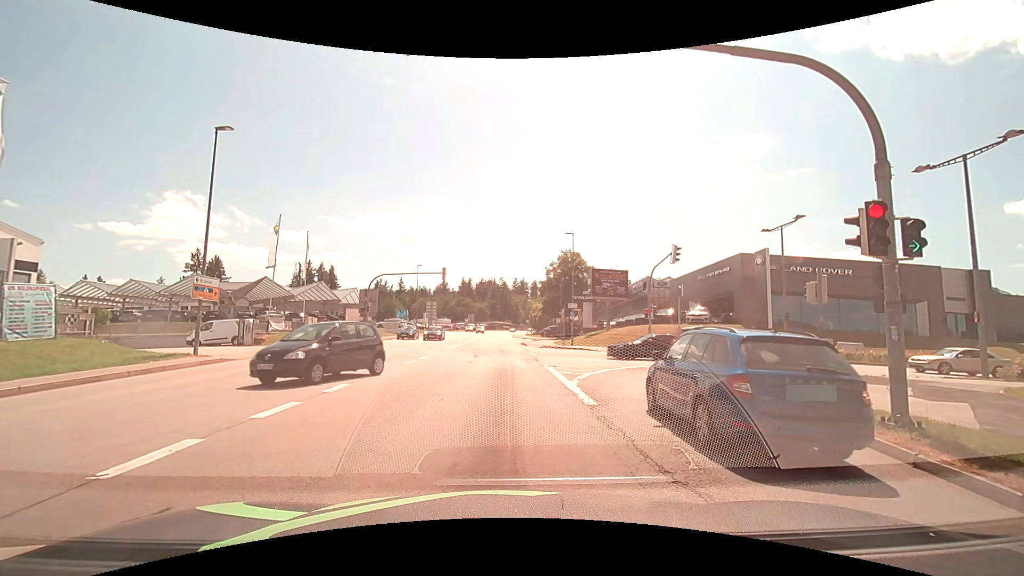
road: tertiary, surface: asphalt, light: Day
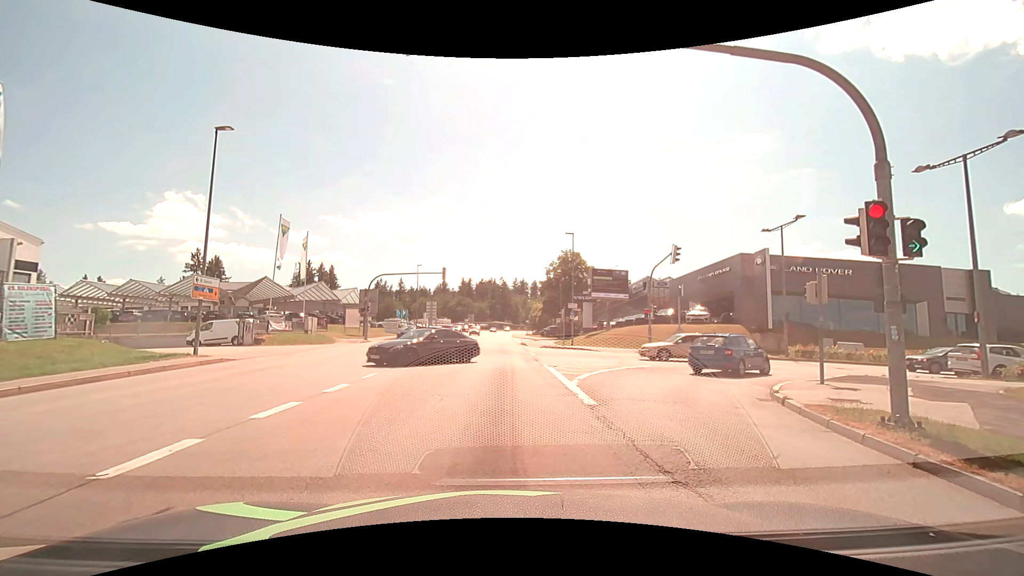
(0.0, 0.0) m; 0°
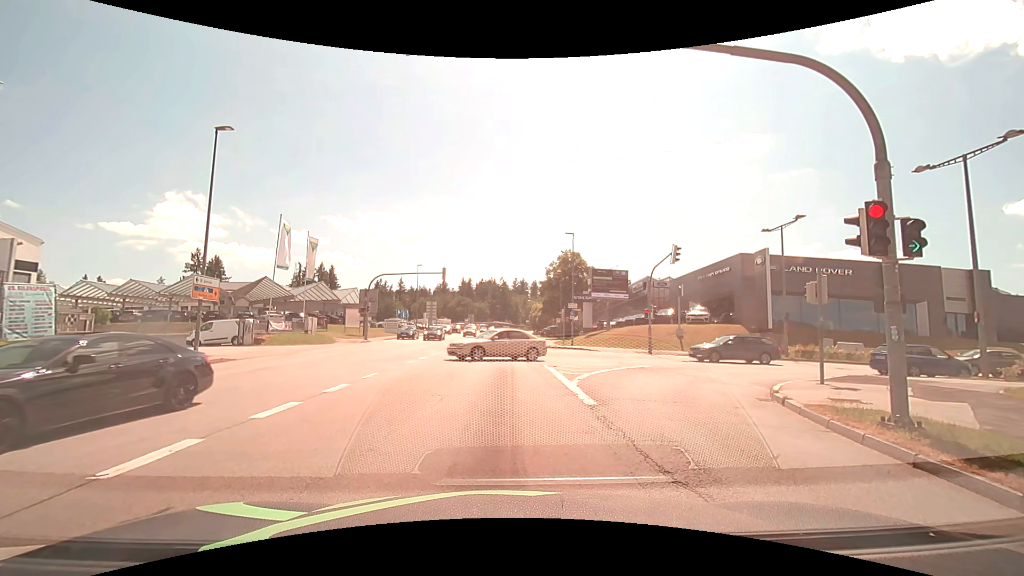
(0.0, 0.0) m; 0°
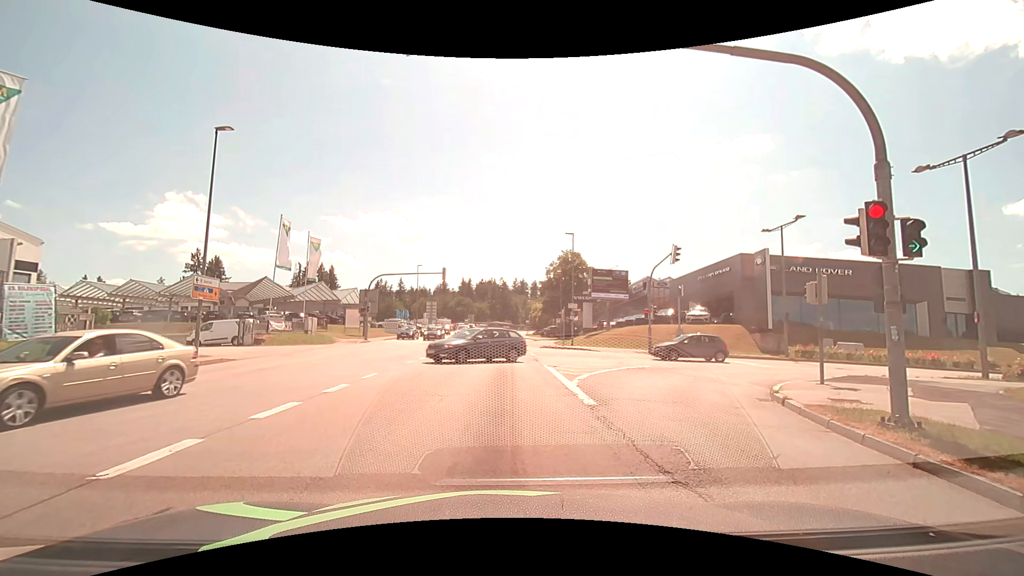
(0.0, 0.0) m; 0°
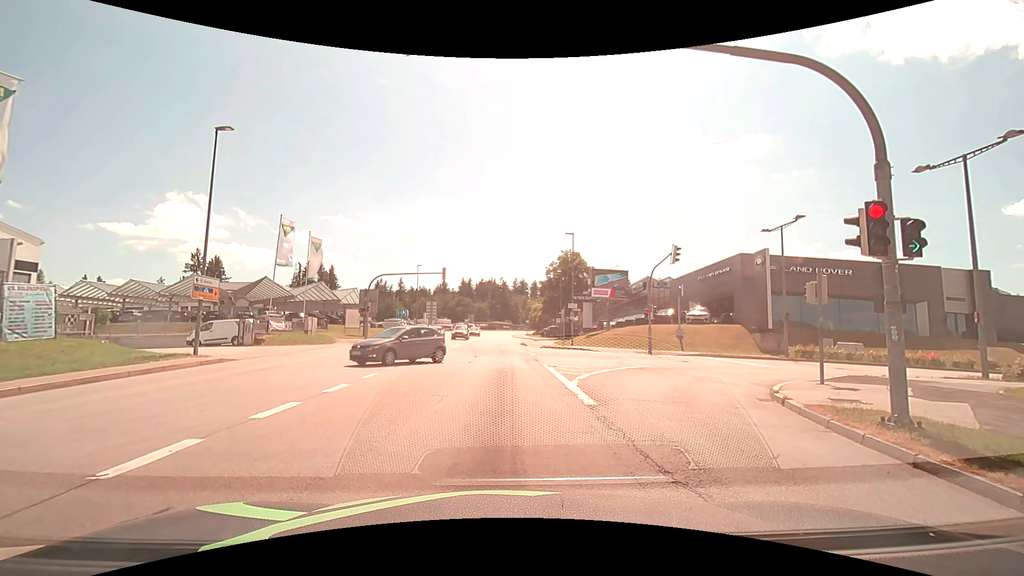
(0.0, 0.0) m; 0°
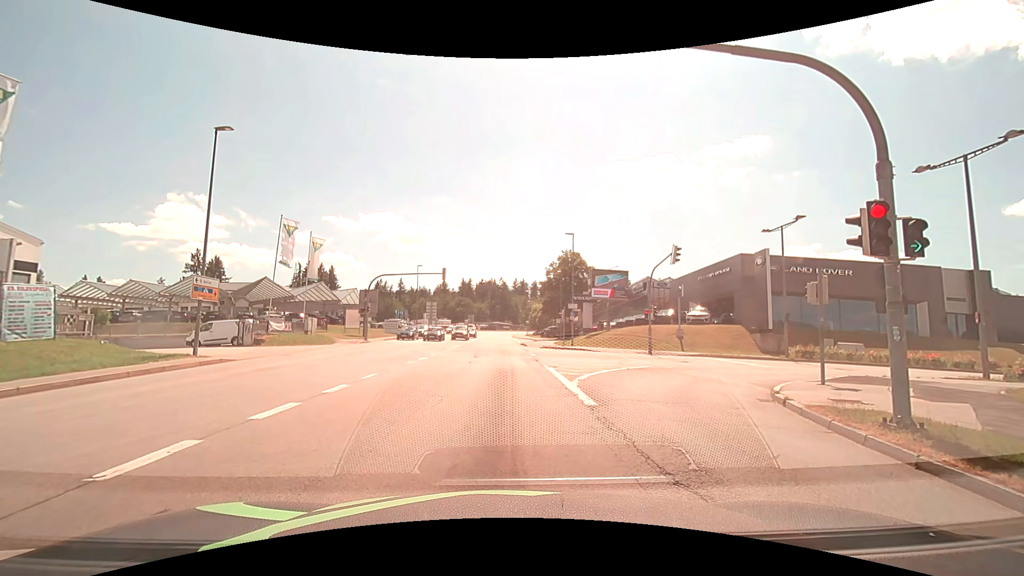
(0.0, 0.0) m; 0°
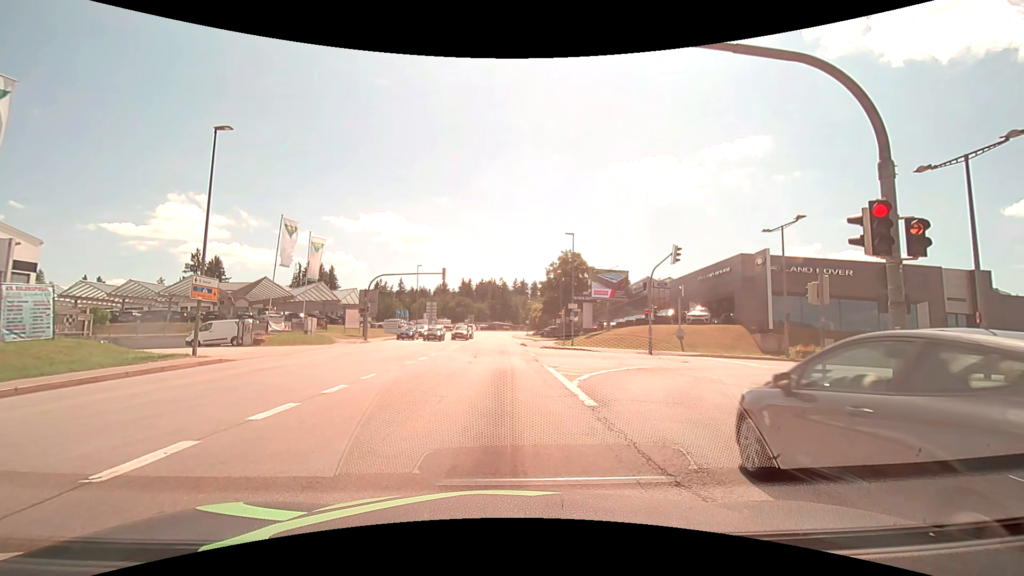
(0.0, +0.1) m; 0°
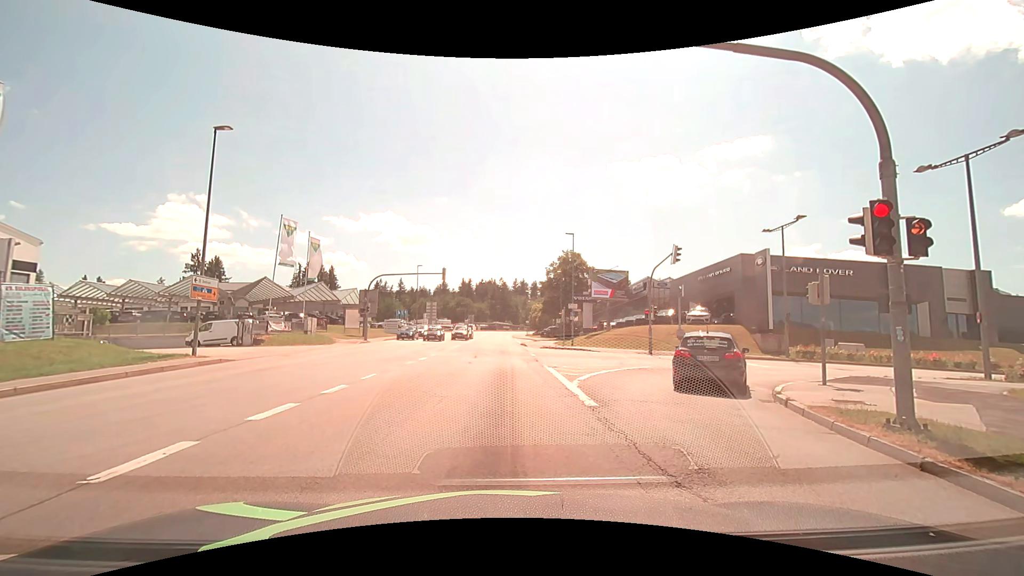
(0.0, 0.0) m; 0°
